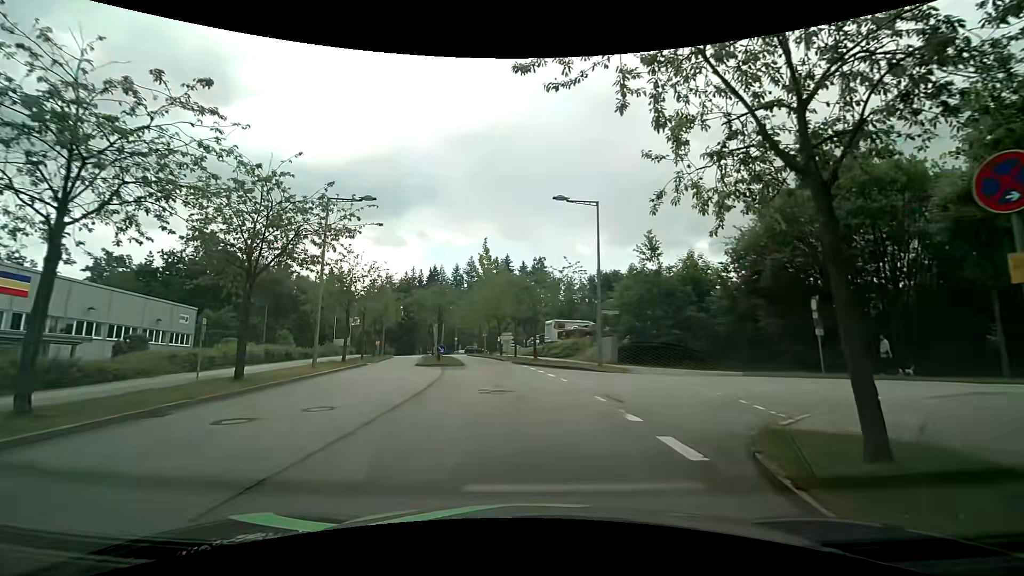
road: residential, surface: asphalt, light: Day
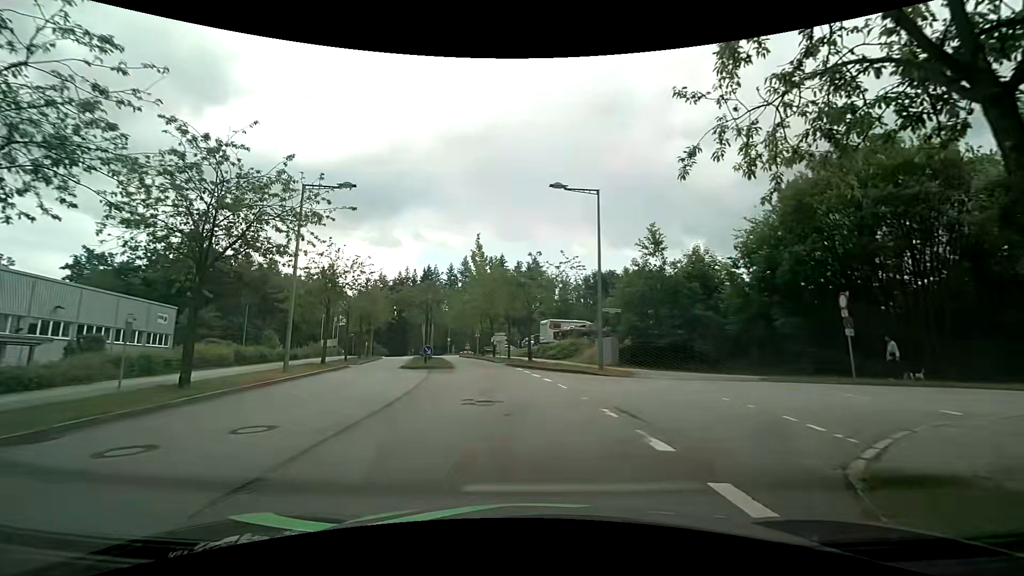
(0.0, +2.3) m; -1°
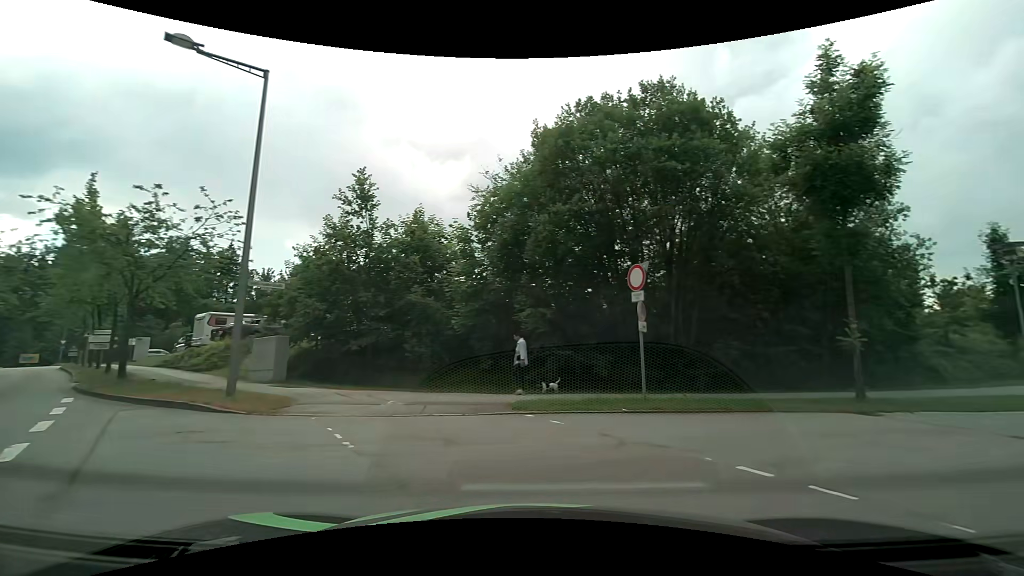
(+2.2, +9.9) m; +33°
